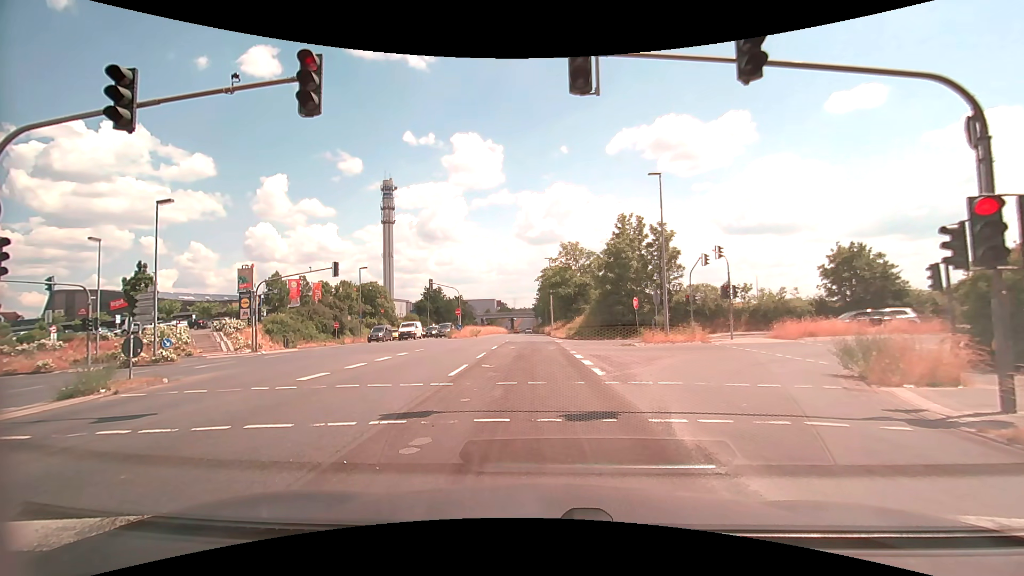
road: primary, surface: asphalt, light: Day
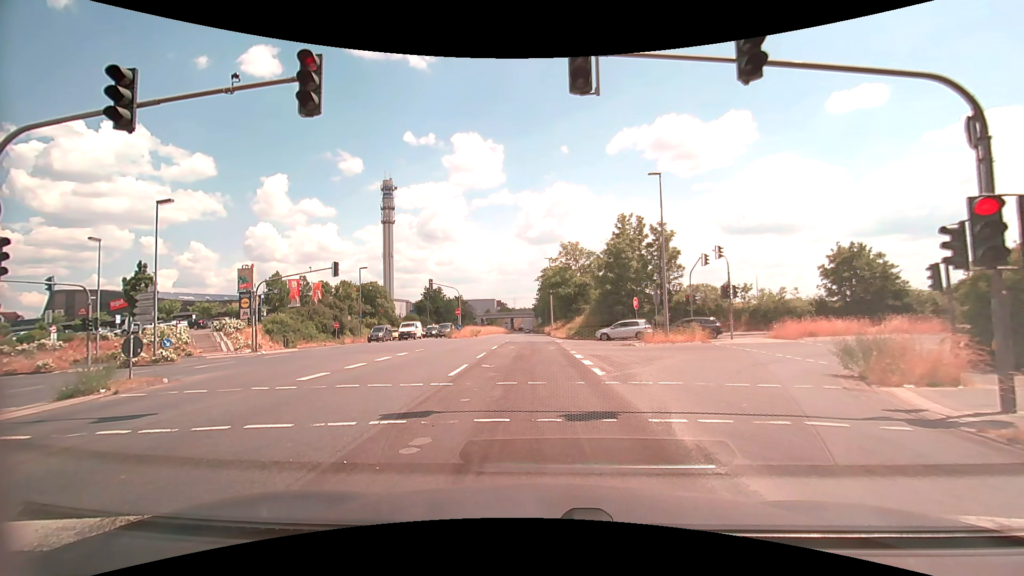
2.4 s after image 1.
(0.0, 0.0) m; 0°
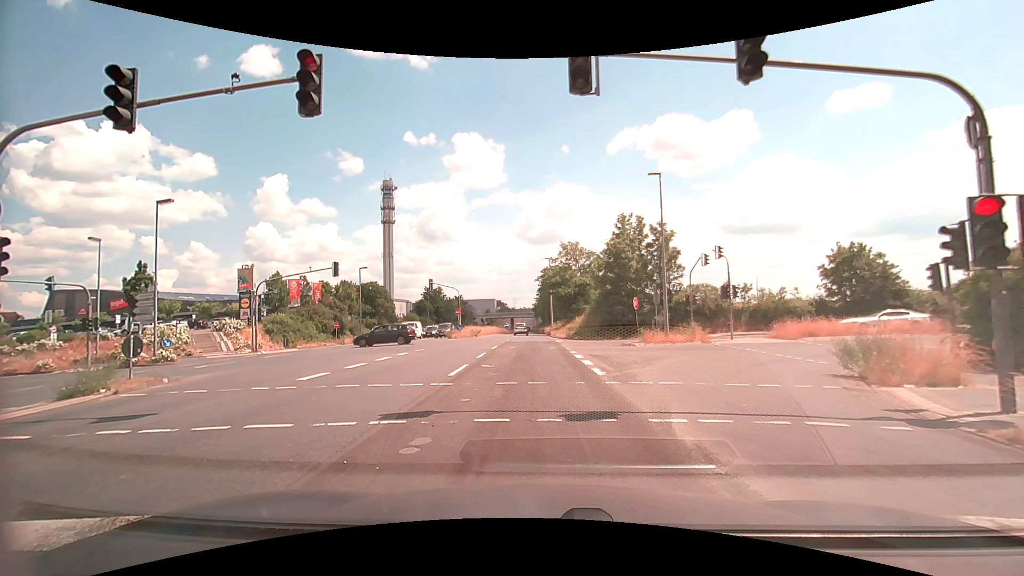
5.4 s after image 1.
(0.0, 0.0) m; 0°
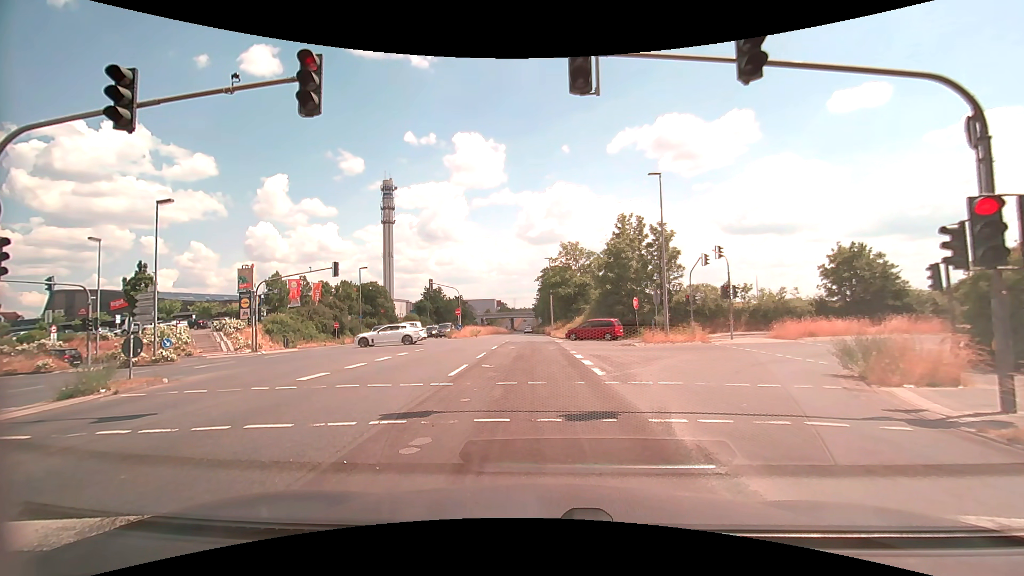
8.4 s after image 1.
(0.0, 0.0) m; 0°
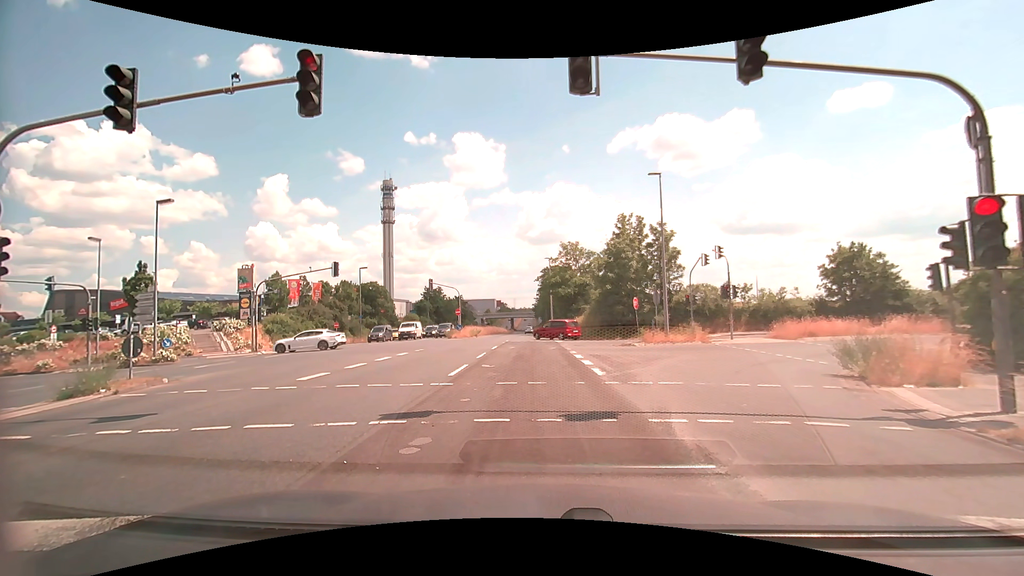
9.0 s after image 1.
(0.0, 0.0) m; 0°
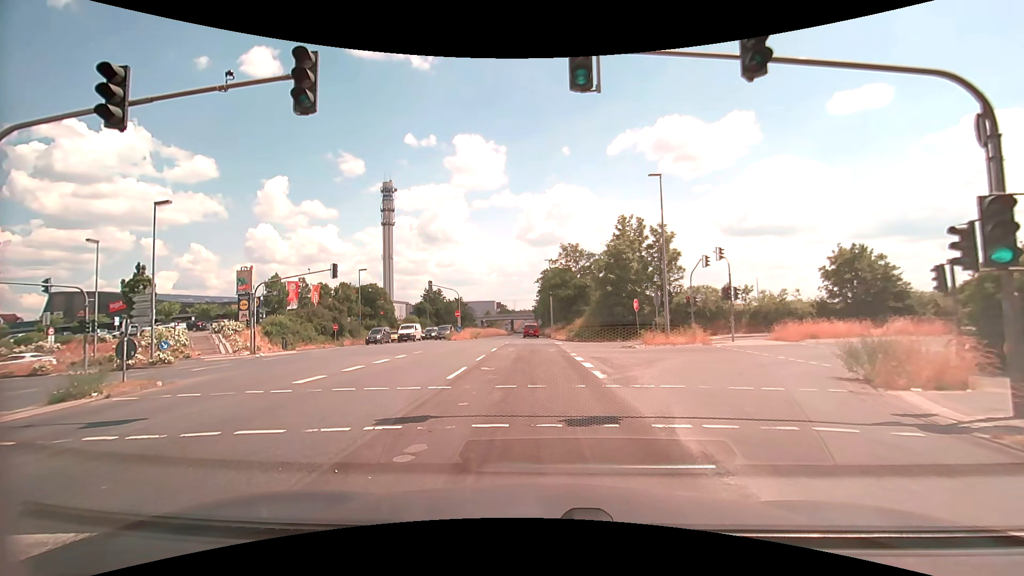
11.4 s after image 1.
(0.0, +0.2) m; 0°
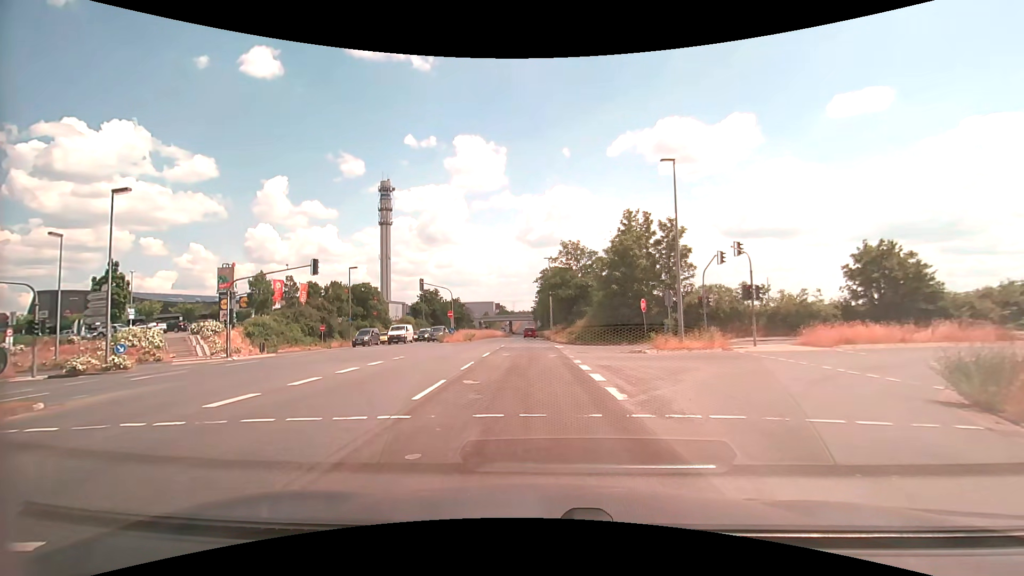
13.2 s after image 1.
(0.0, +3.5) m; +1°
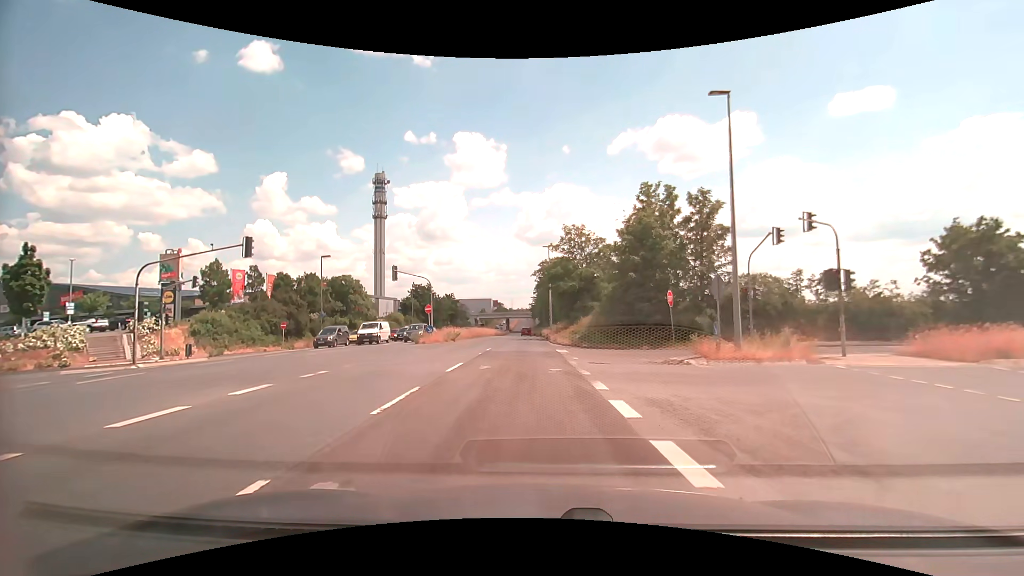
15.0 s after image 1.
(-0.1, +8.3) m; 0°
(0, +10) (0, +20) (-1, +30) (-1, +40) (-1, +50) (-1, +60) (-2, +70) (-2, +80) (-2, +90) (-3, +100) m
